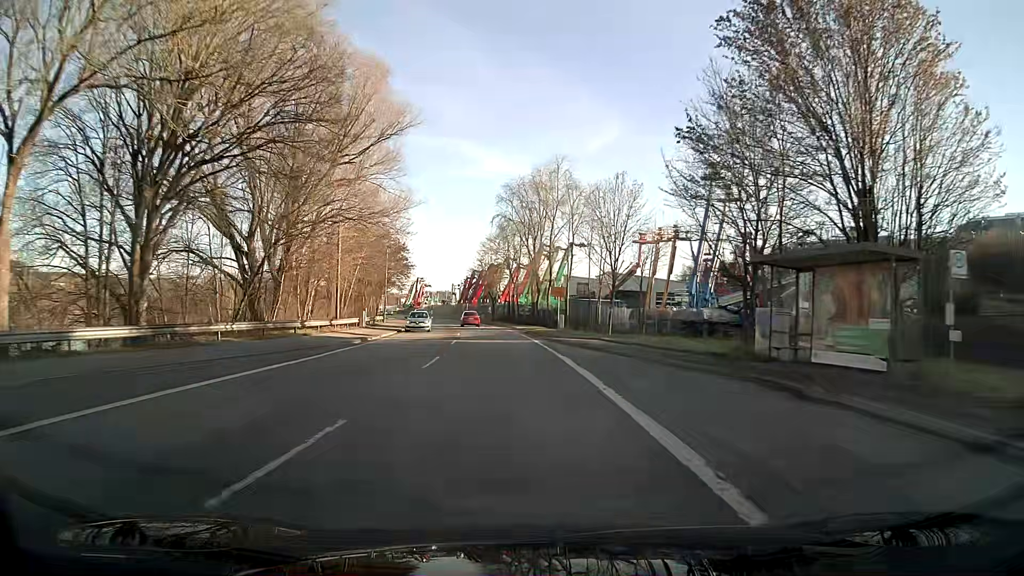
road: primary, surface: asphalt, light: Day
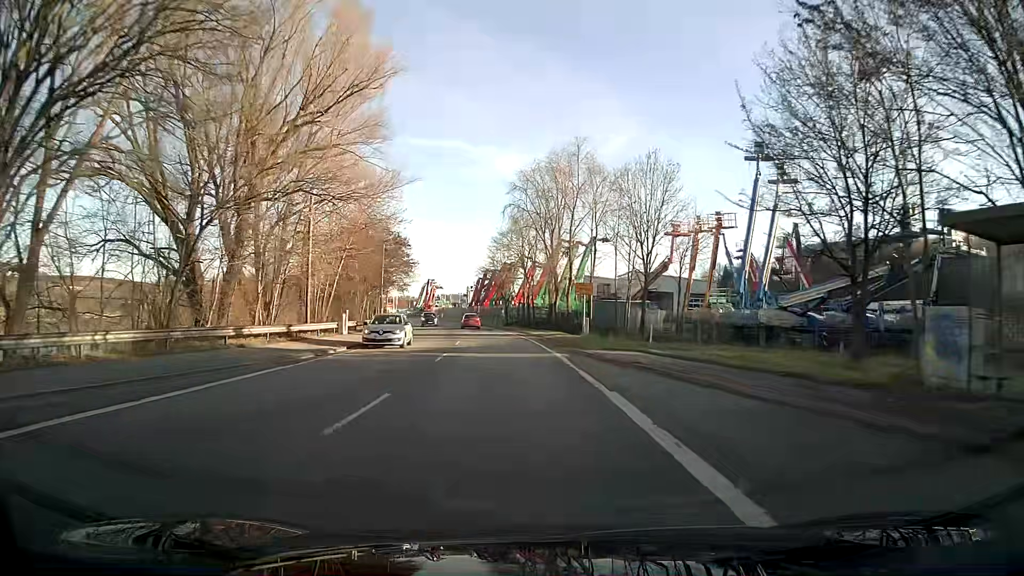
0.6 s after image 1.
(-0.1, +8.8) m; -1°
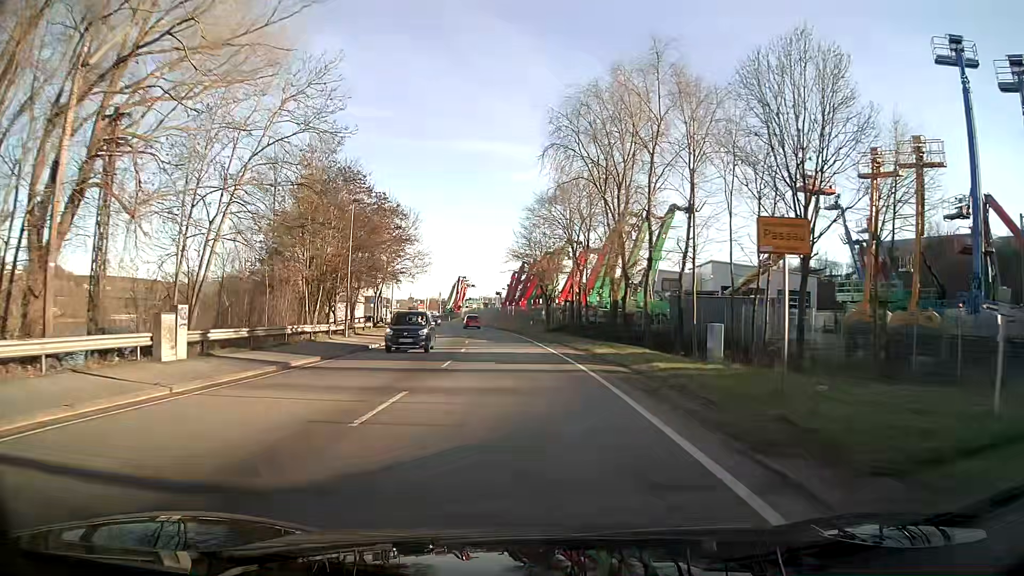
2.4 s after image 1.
(-0.7, +23.0) m; -4°
(0, +10) (0, +20) (-1, +30) (-2, +40) (-3, +50) (-4, +60) (-6, +70) (-7, +80) (-9, +89) (-11, +99) m
